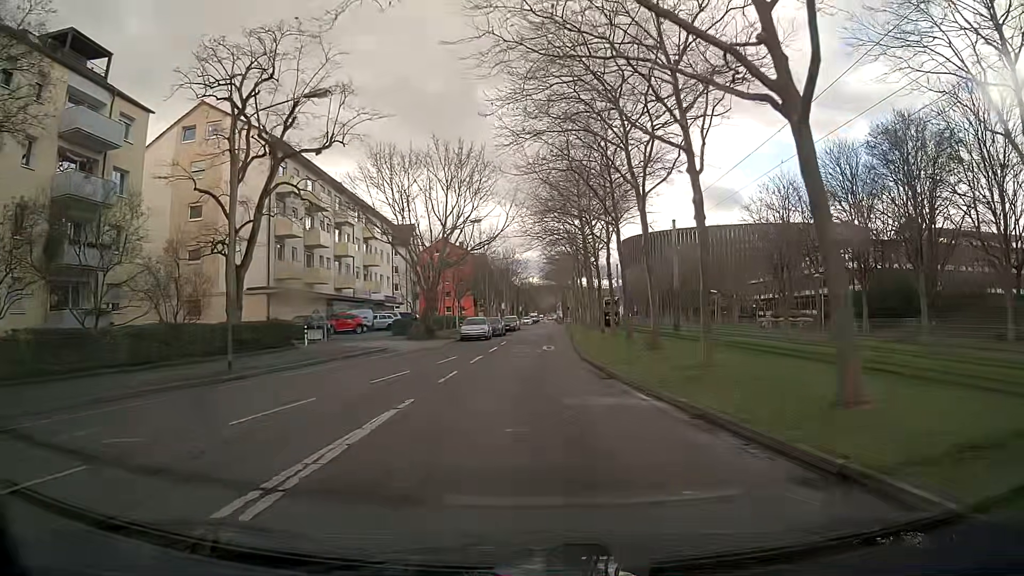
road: residential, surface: asphalt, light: Day
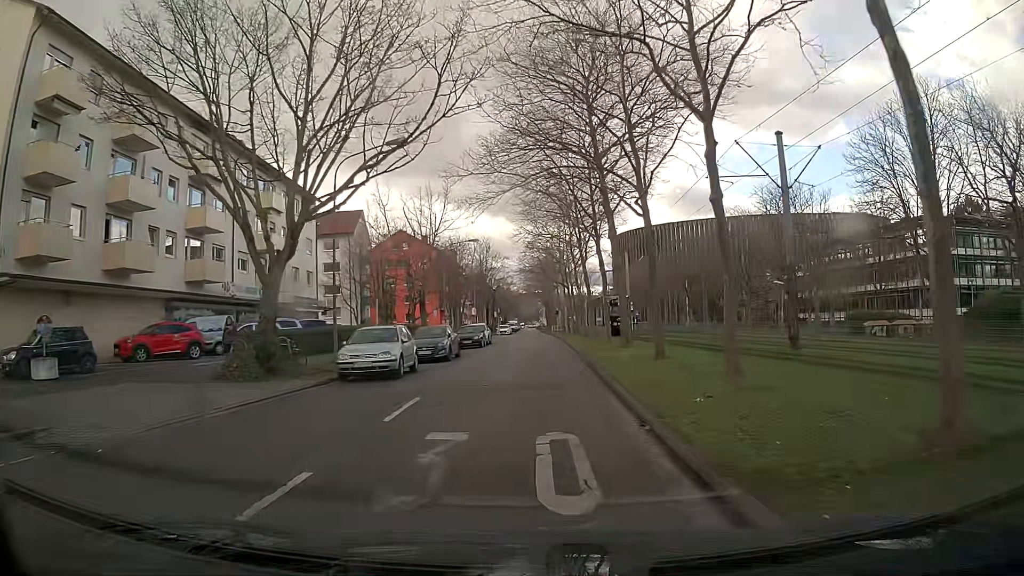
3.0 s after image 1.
(+0.2, +23.4) m; +2°
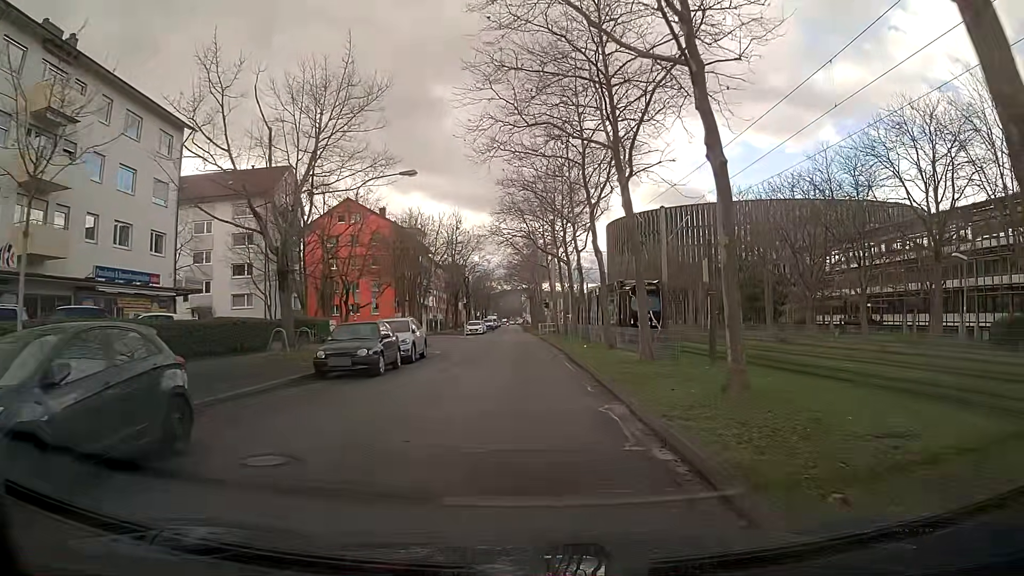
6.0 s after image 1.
(+0.4, +23.1) m; +1°
(0, +10) (0, +20) (0, +30) (-1, +40) (-1, +50) (-2, +60) (-2, +70) (-2, +80) (-3, +90) (-3, +100) m
